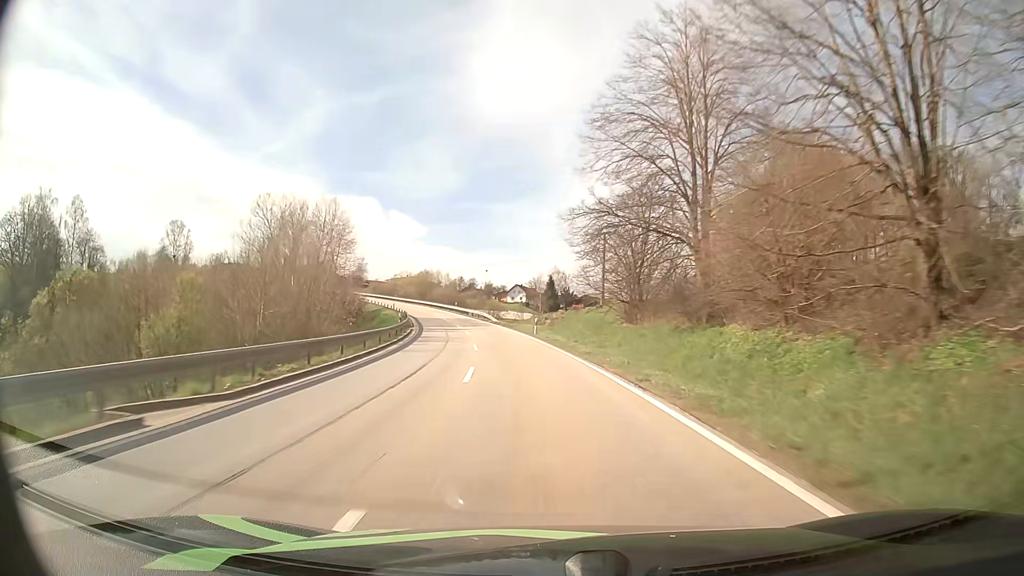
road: secondary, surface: asphalt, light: Day
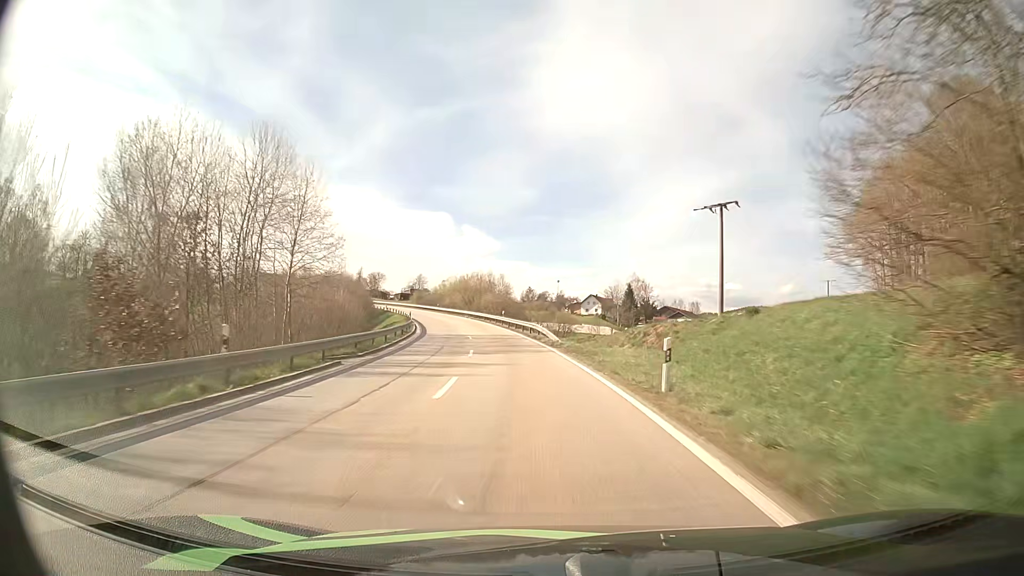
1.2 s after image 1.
(-1.5, +29.6) m; -6°
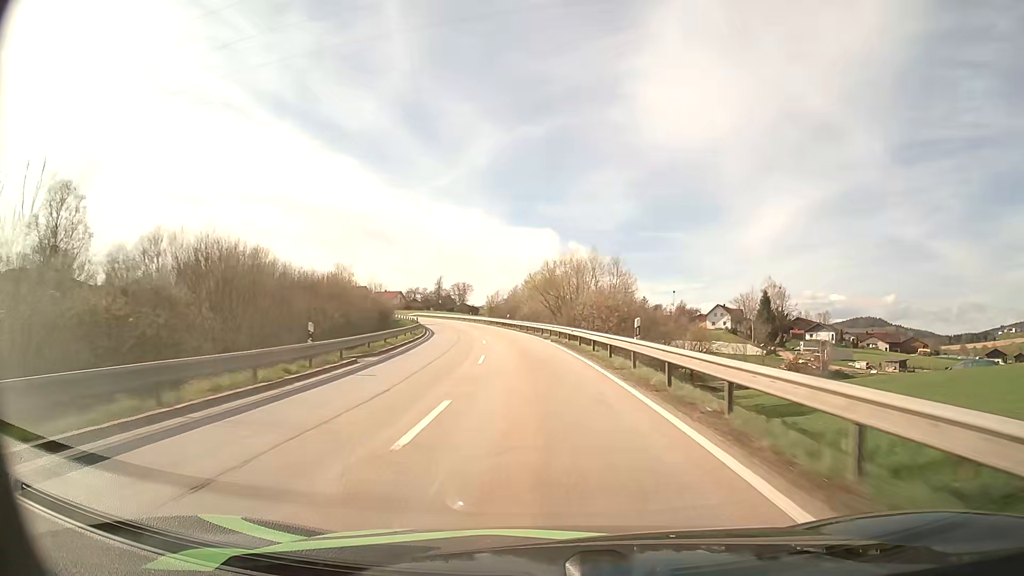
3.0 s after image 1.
(-3.9, +44.0) m; -9°
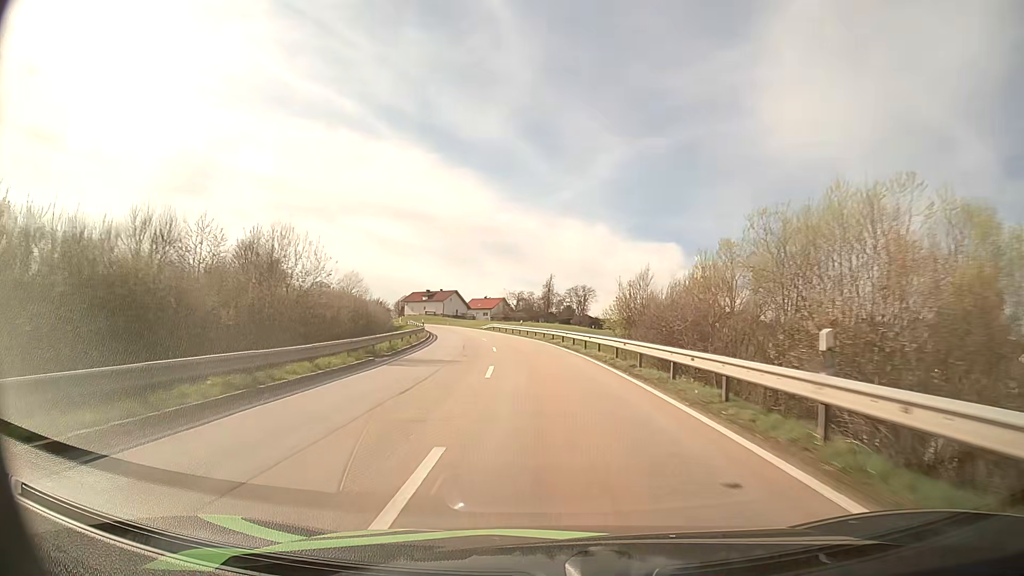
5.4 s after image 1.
(-5.9, +57.5) m; -11°
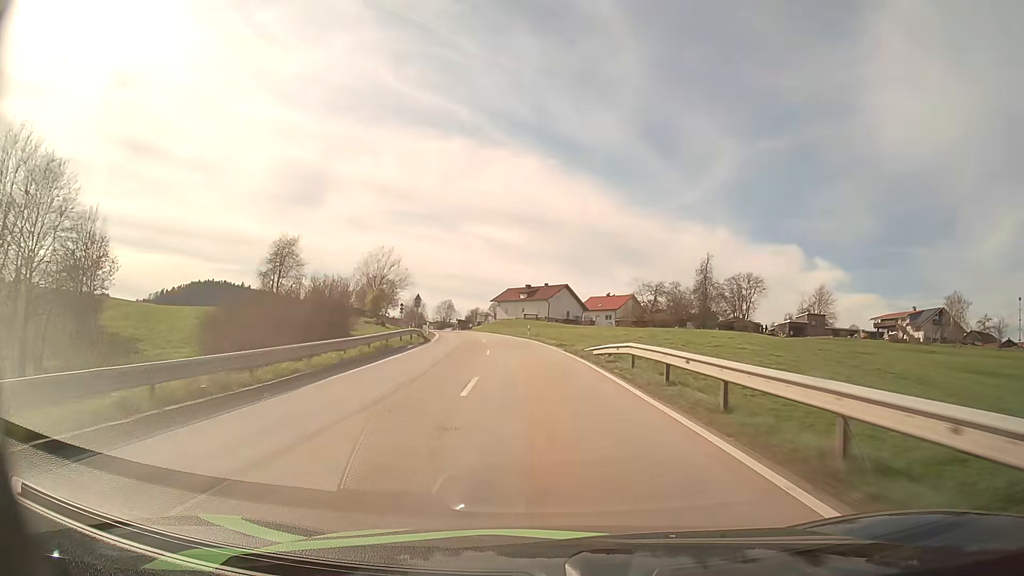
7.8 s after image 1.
(-4.9, +56.6) m; -10°
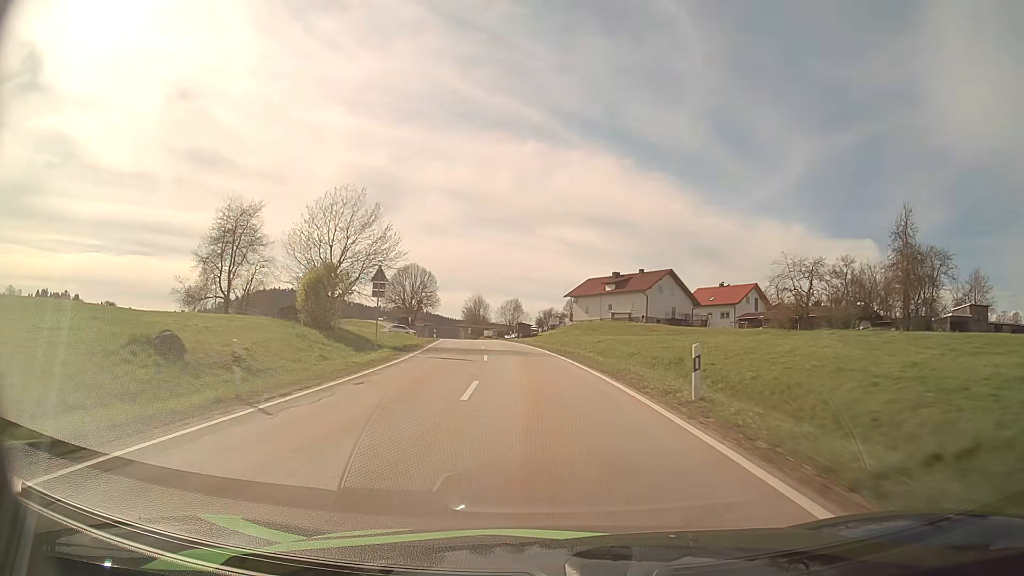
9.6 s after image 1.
(-2.7, +41.4) m; -7°
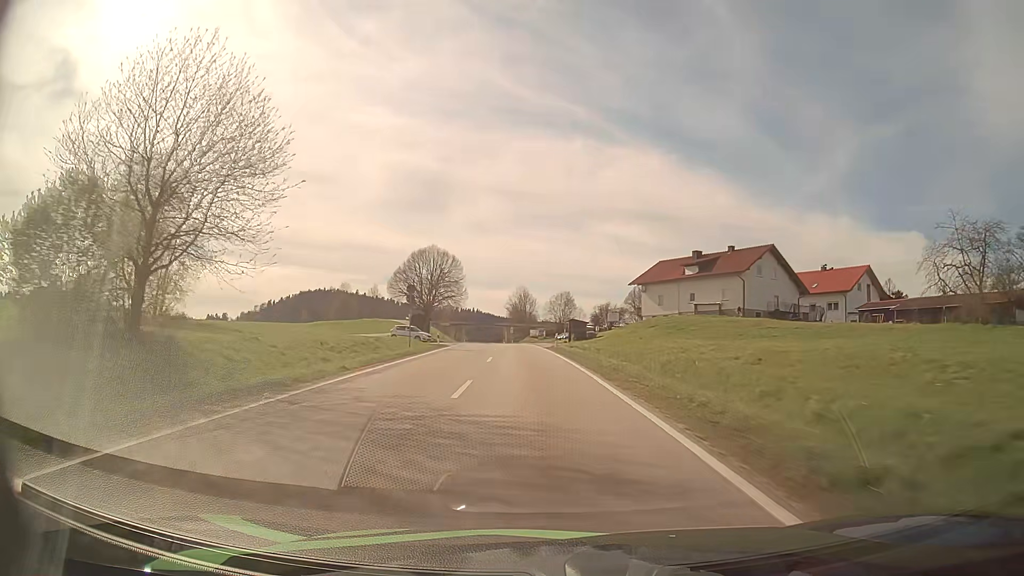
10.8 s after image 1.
(-0.9, +26.2) m; -4°
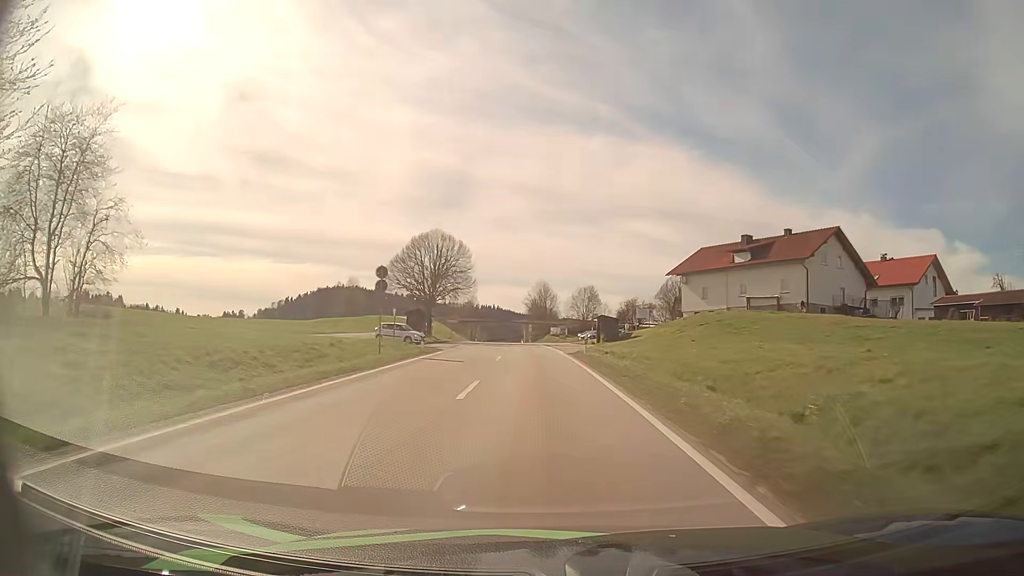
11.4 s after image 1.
(-0.2, +12.8) m; -2°
(0, +10) (0, +20) (-1, +30) (-1, +40) (-2, +50) (-2, +60) (-3, +70) (-4, +80) (-5, +90) (-5, +100) m
